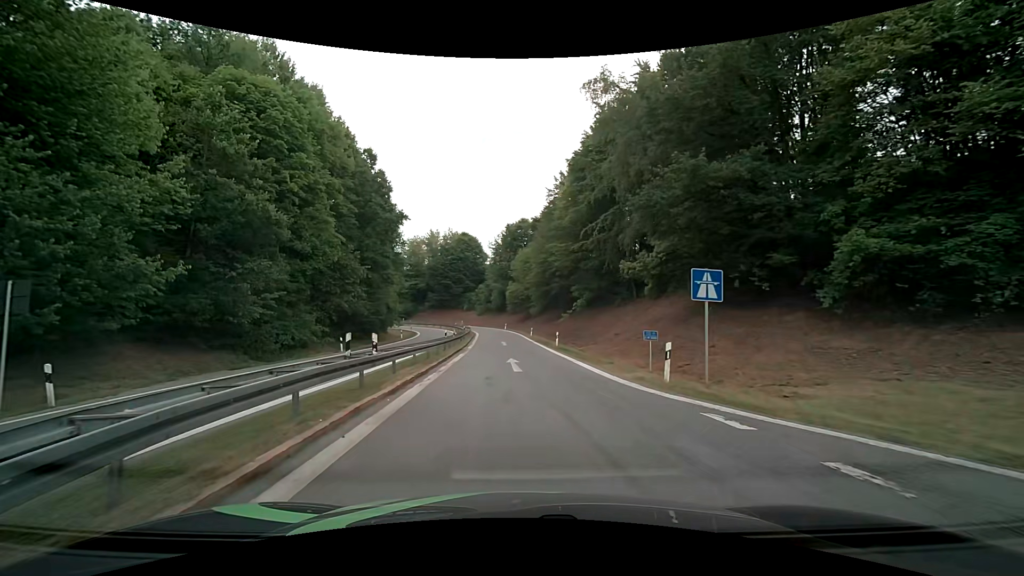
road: motorway_link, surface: asphalt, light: Day
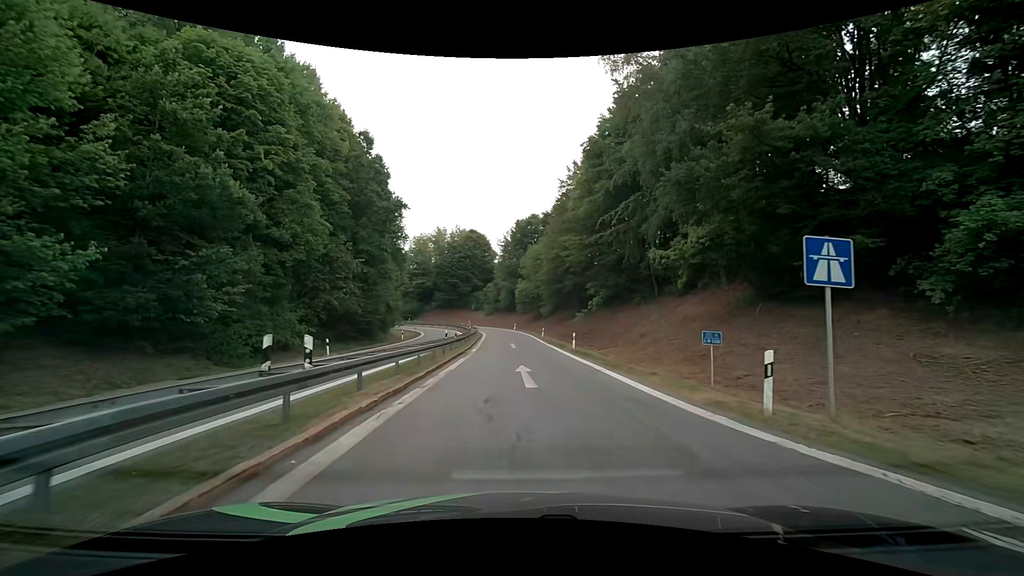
(-0.1, +4.8) m; -1°
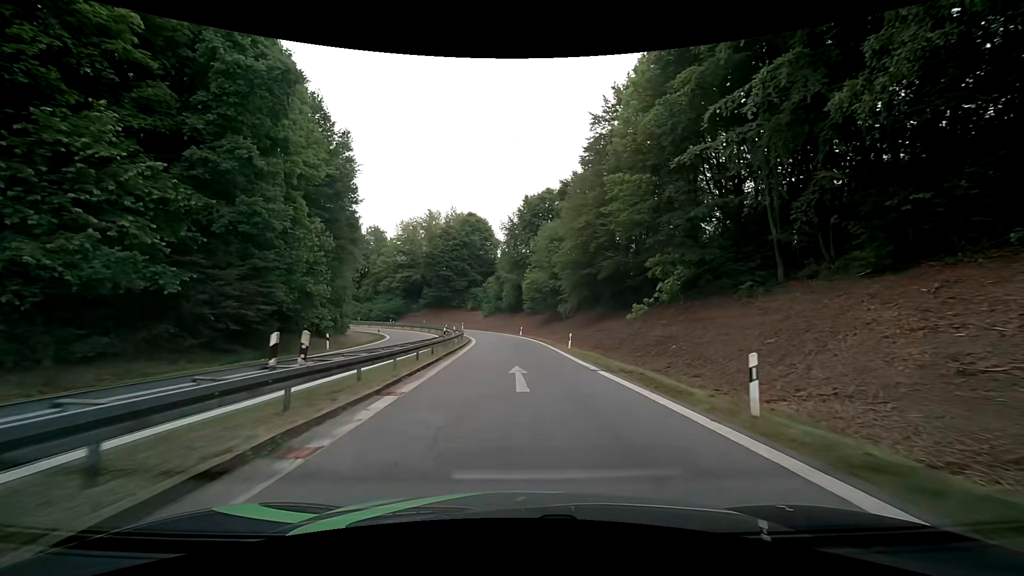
(-0.2, +23.9) m; -1°
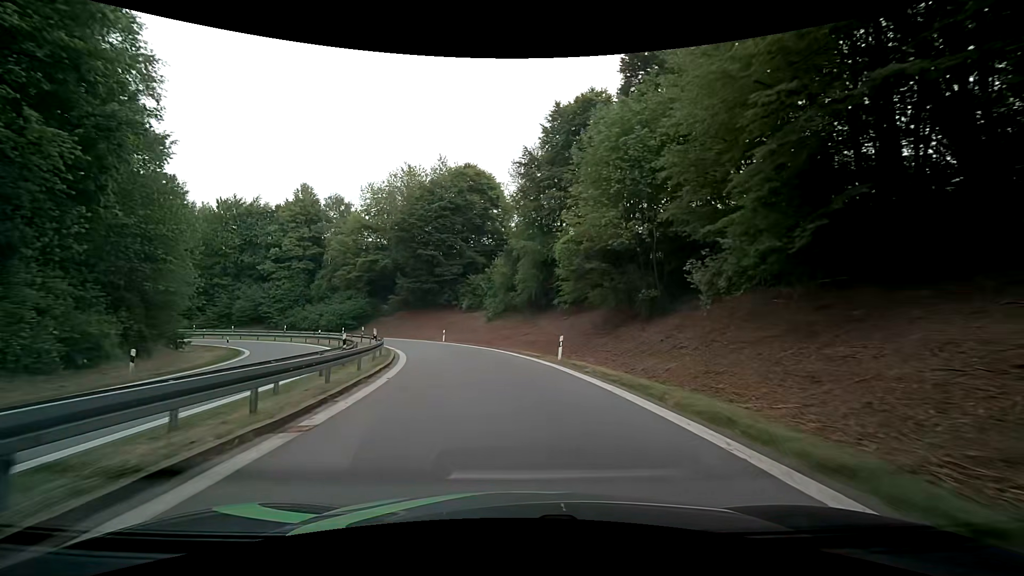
(-0.4, +37.2) m; -2°
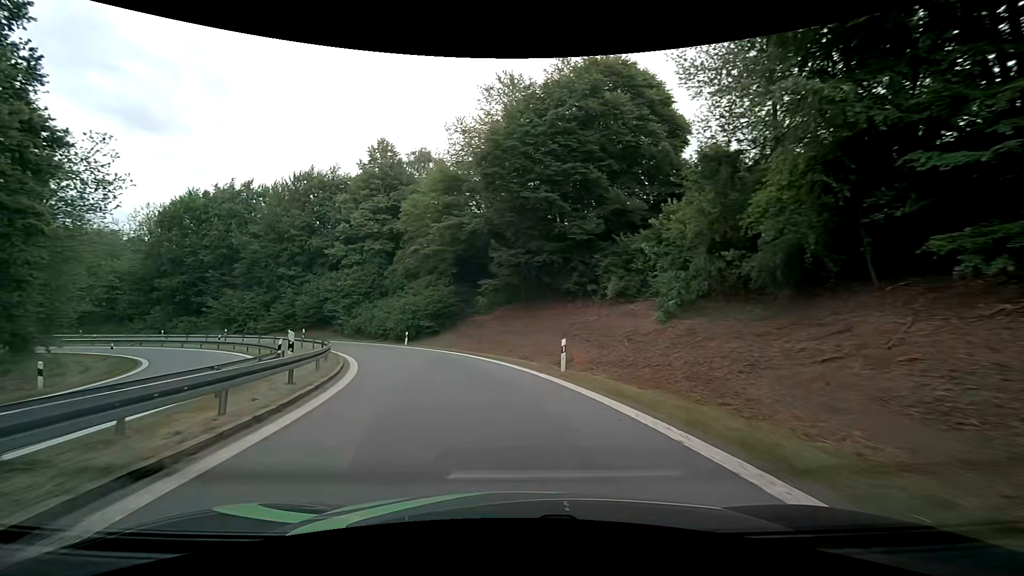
(-3.0, +28.7) m; -15°
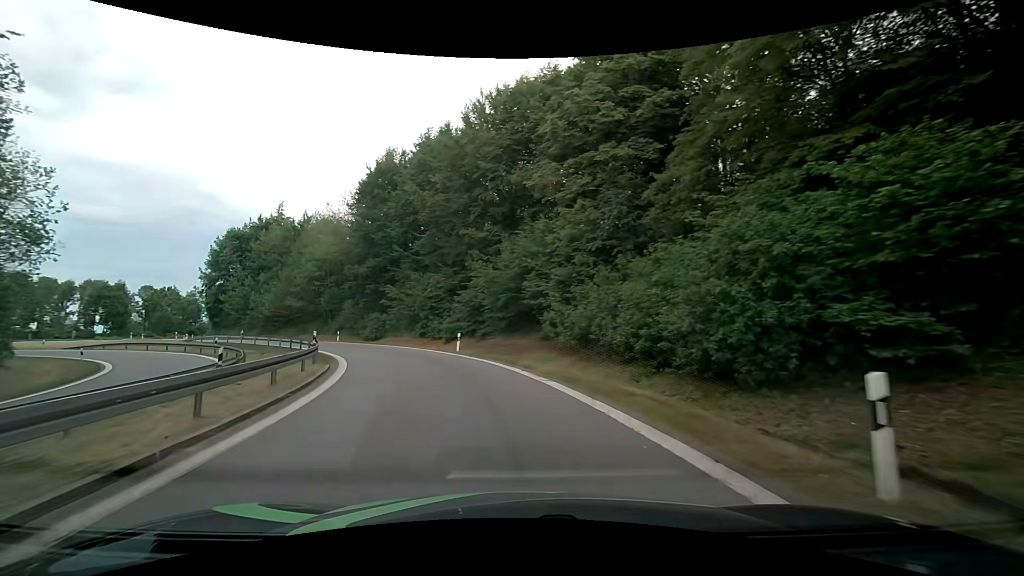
(-8.1, +33.1) m; -29°
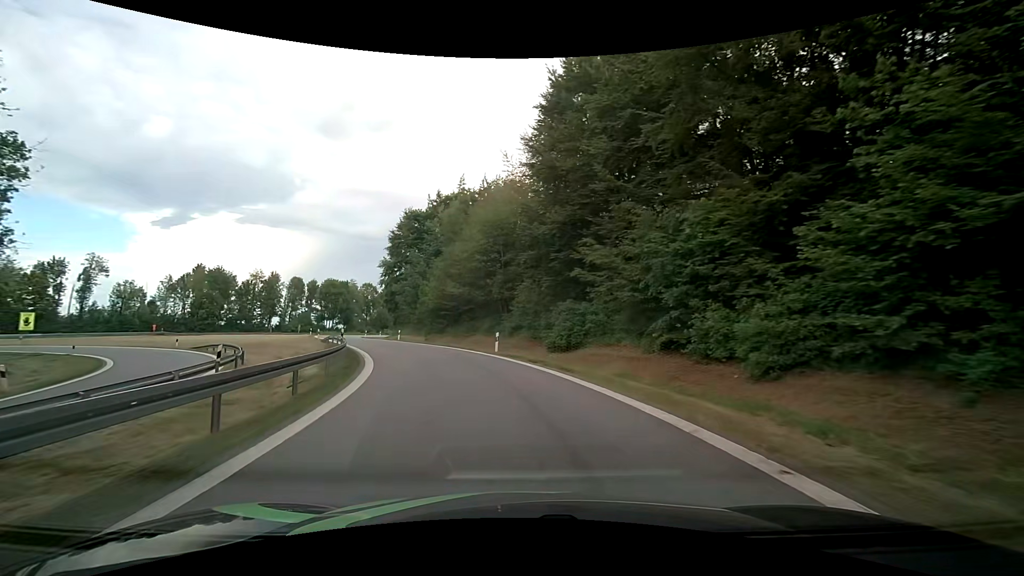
(-5.5, +25.3) m; -24°
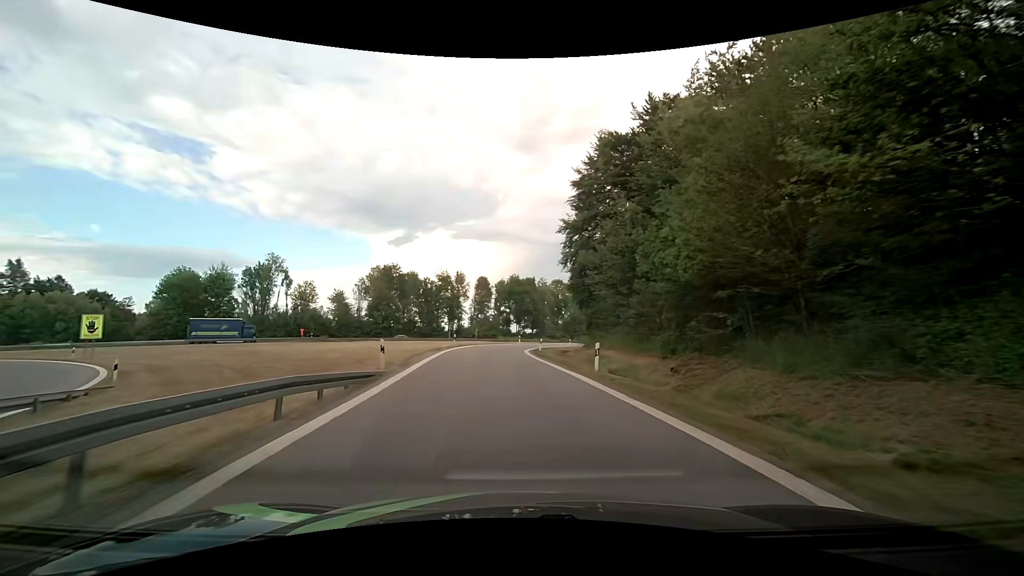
(-6.9, +31.7) m; -23°
(0, +10) (-1, +20) (-2, +30) (-2, +40) (-2, +50) (0, +60) (+3, +69) (+7, +79) (+12, +87) (+18, +95) m
